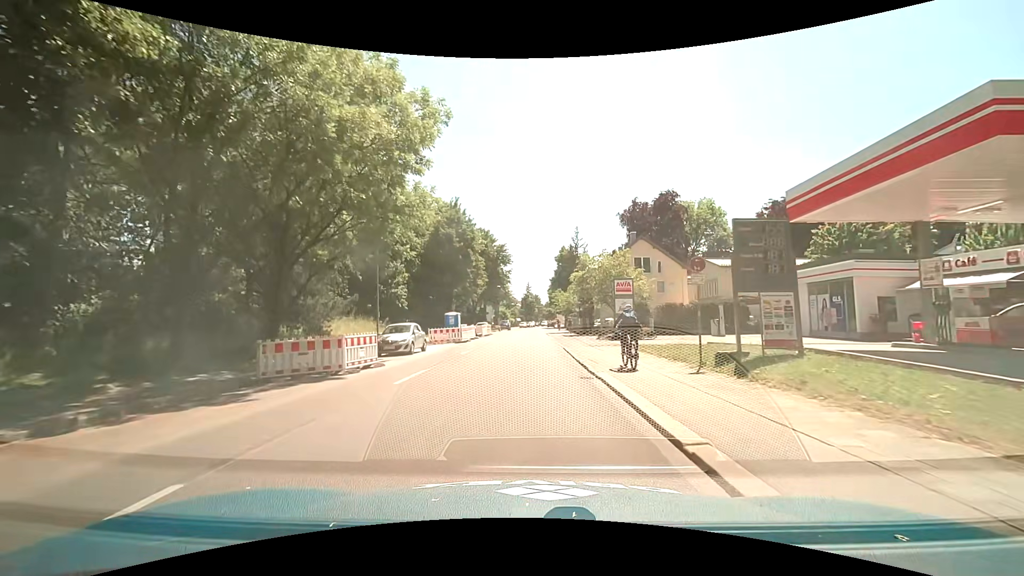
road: secondary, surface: asphalt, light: Day
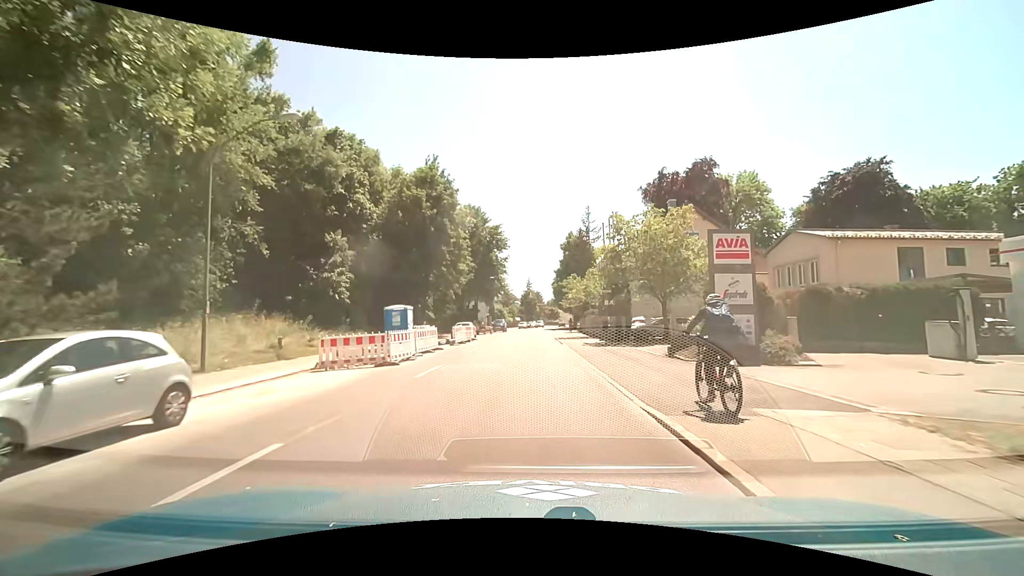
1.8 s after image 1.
(-0.1, +18.2) m; 0°
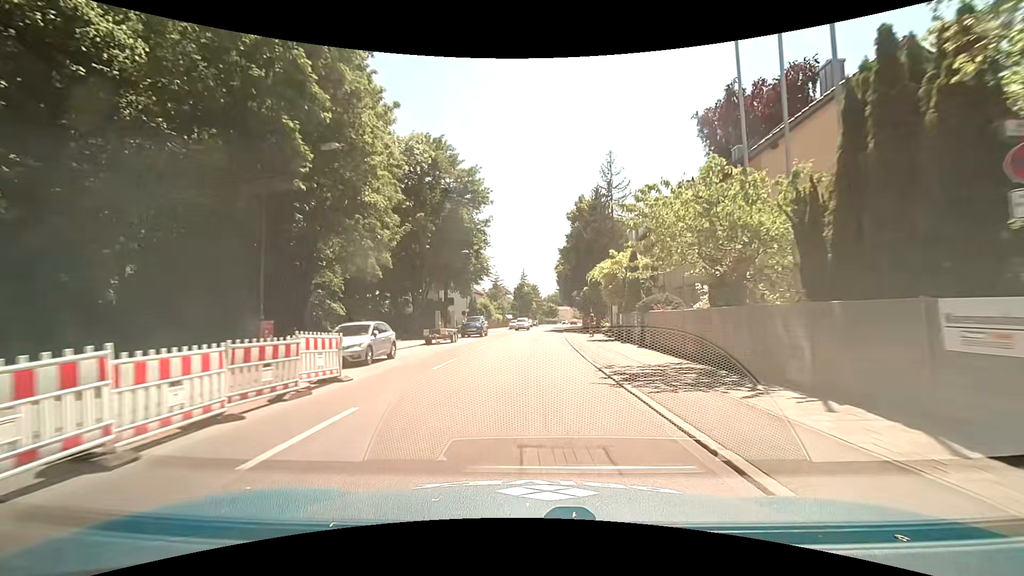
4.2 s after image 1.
(-0.1, +27.0) m; 0°
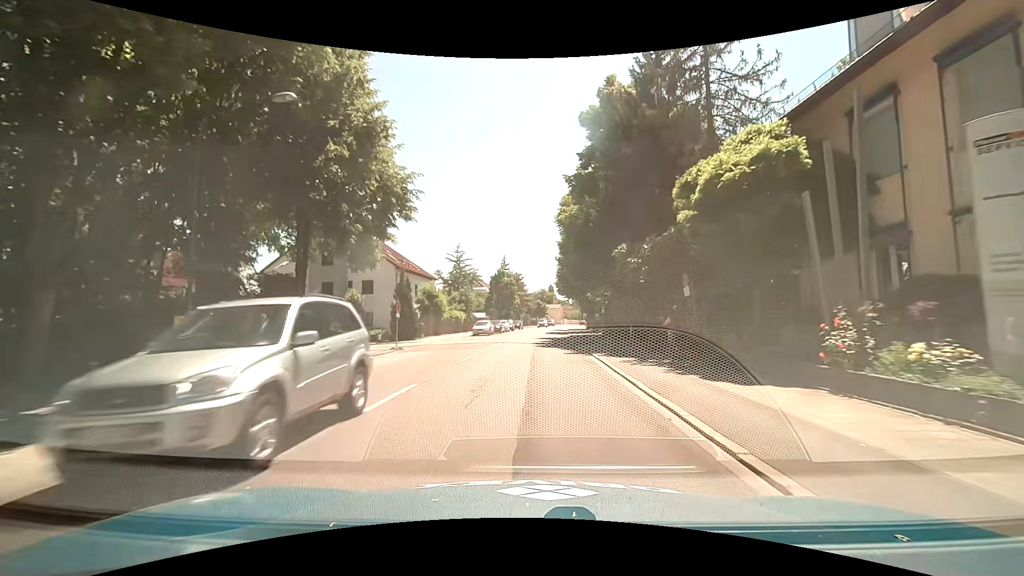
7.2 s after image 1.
(+0.6, +34.0) m; +2°
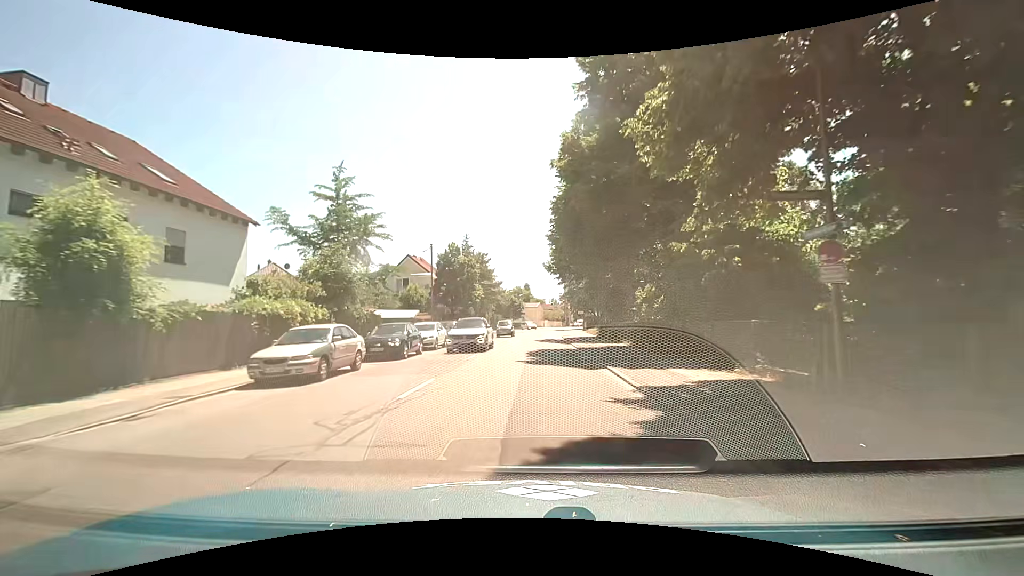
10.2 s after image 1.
(+0.8, +34.5) m; +2°
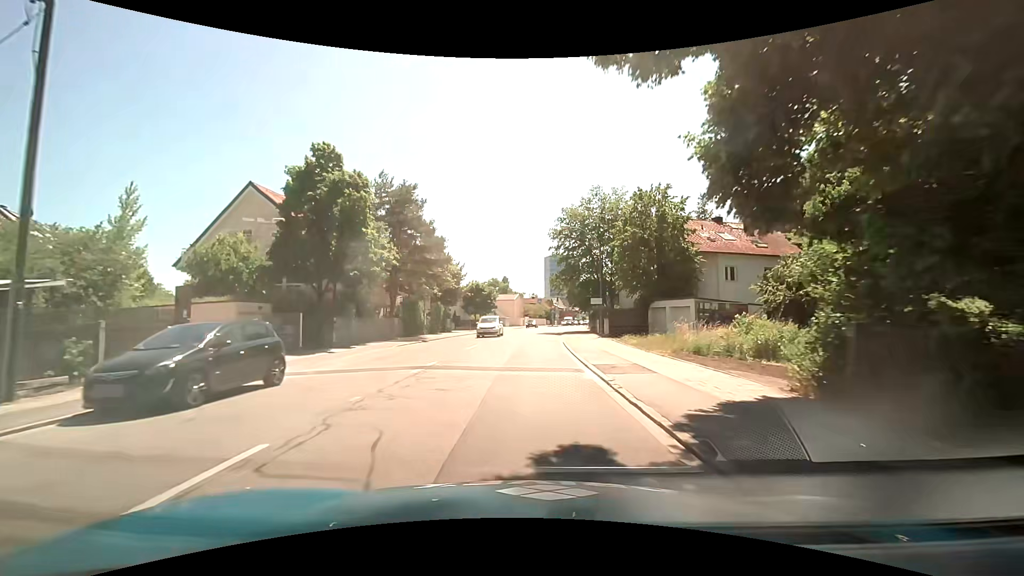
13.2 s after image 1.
(+1.1, +34.9) m; +3°
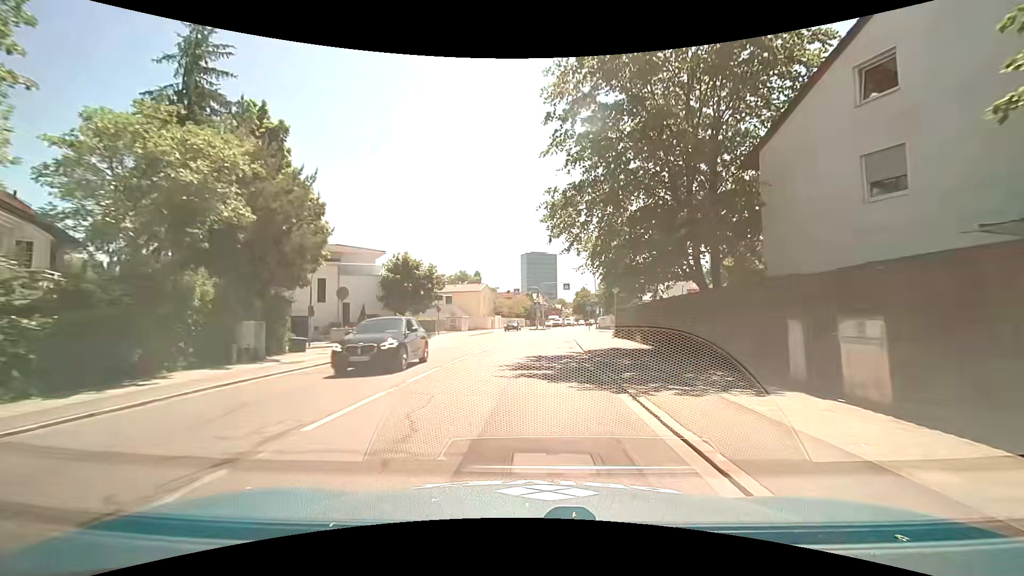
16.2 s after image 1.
(+0.4, +34.8) m; +2°
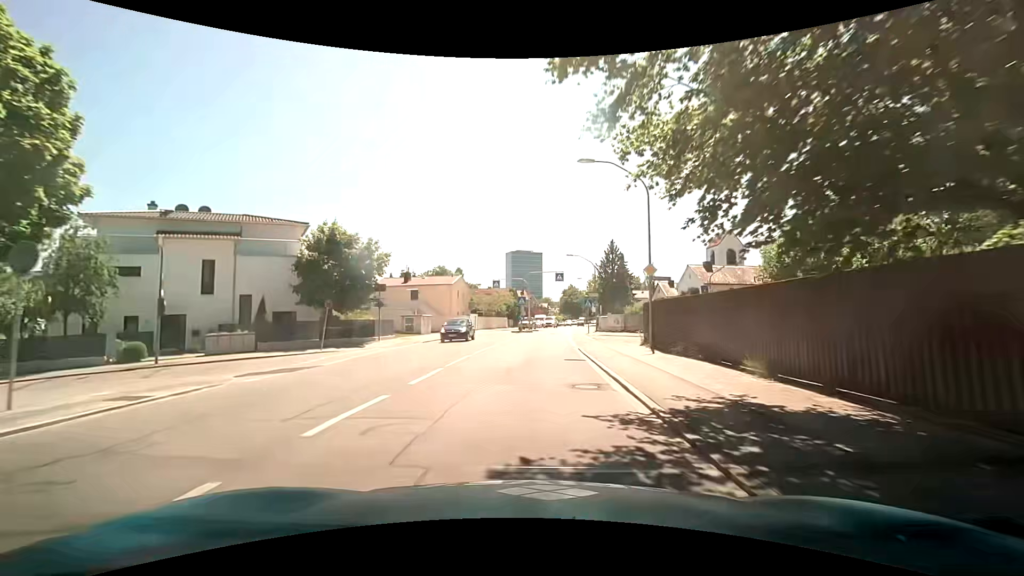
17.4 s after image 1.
(+0.2, +13.8) m; +2°
(0, +10) (0, +20) (+1, +30) (+1, +40) (+2, +50) (+3, +60) (+4, +70) (+5, +80) (+7, +90) (+8, +100) m
